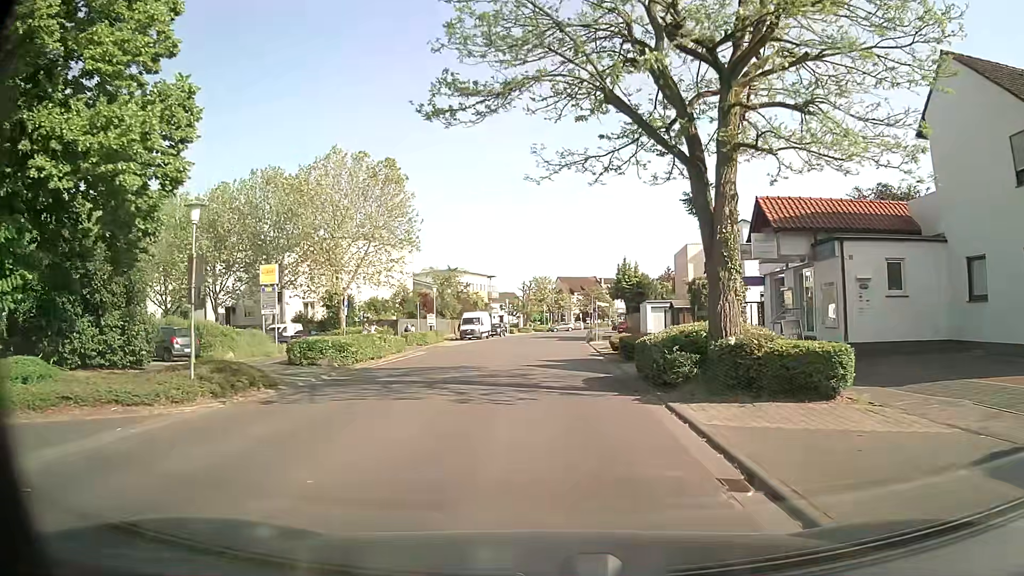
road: tertiary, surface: asphalt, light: Day
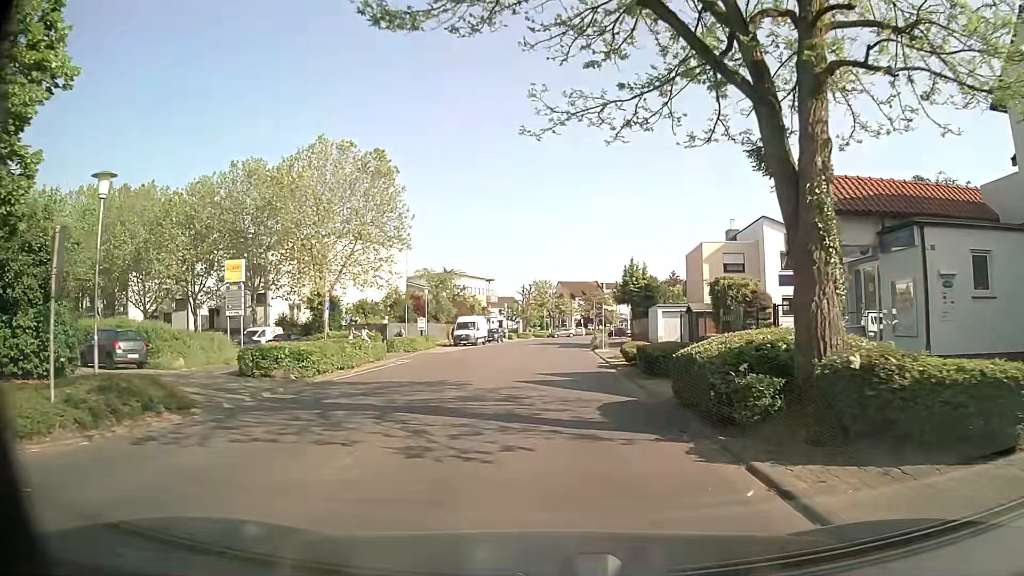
(0.0, +4.4) m; 0°
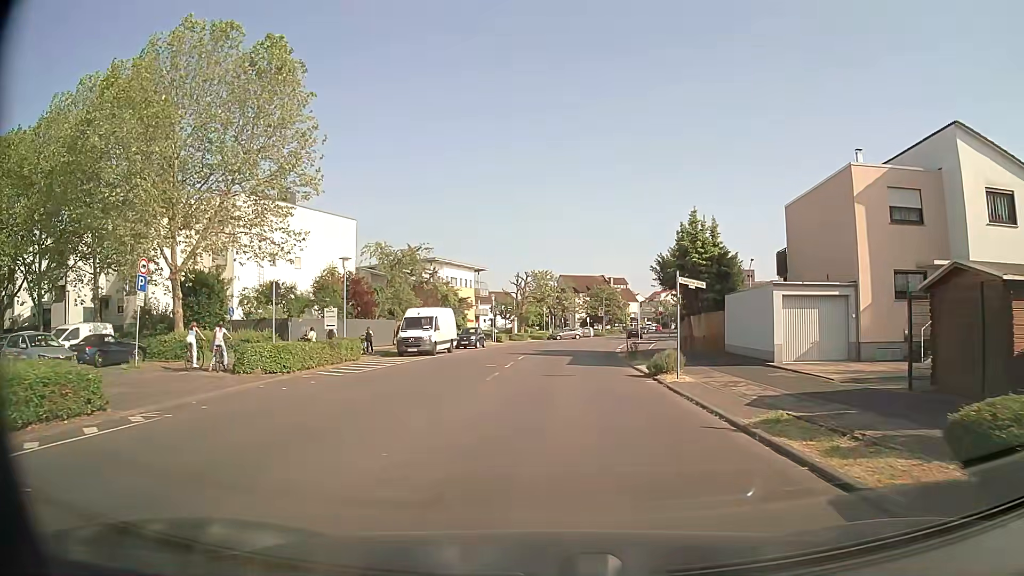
(0.0, +22.4) m; 0°
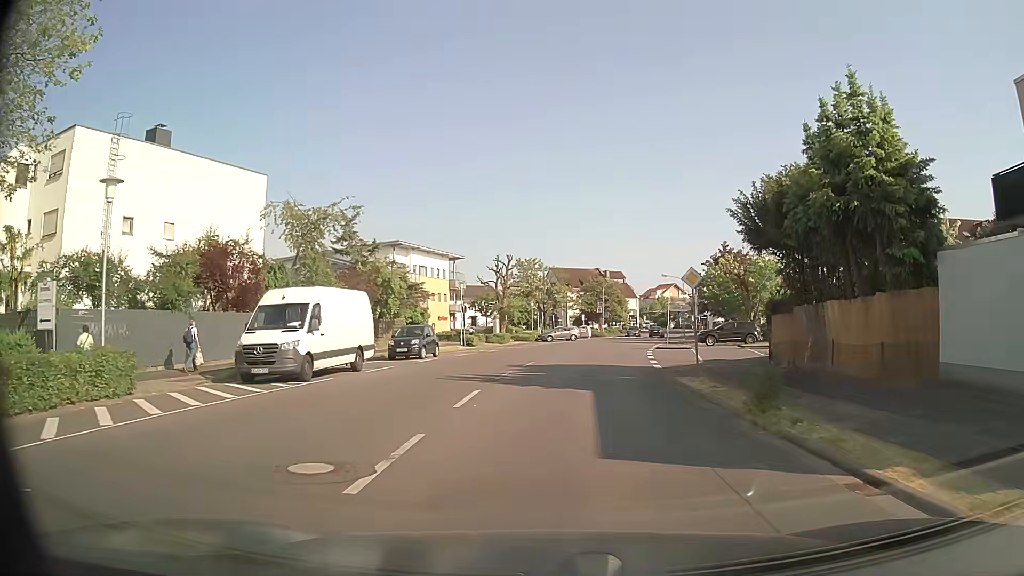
(0.0, +18.2) m; 0°
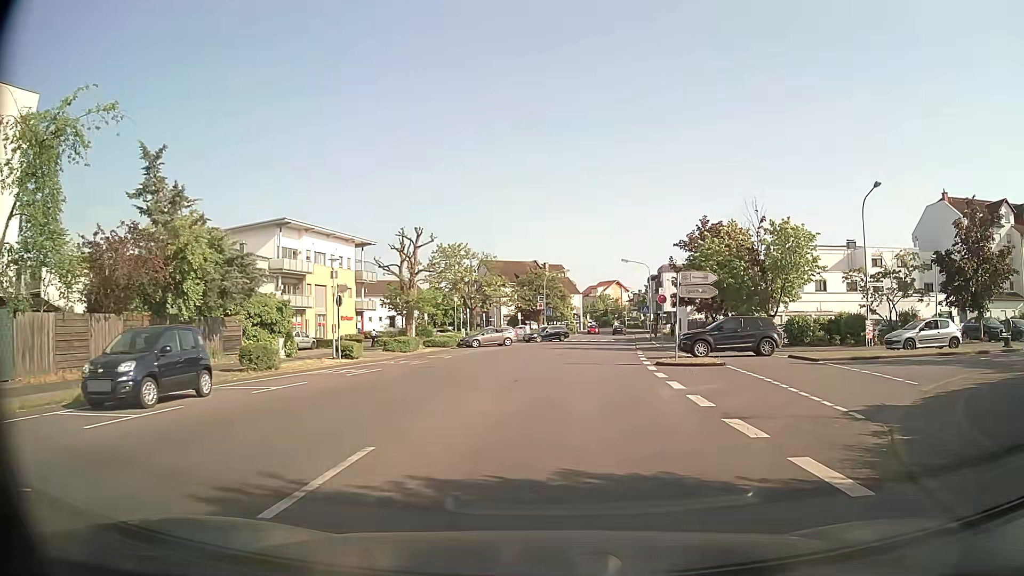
(+0.9, +18.4) m; +6°
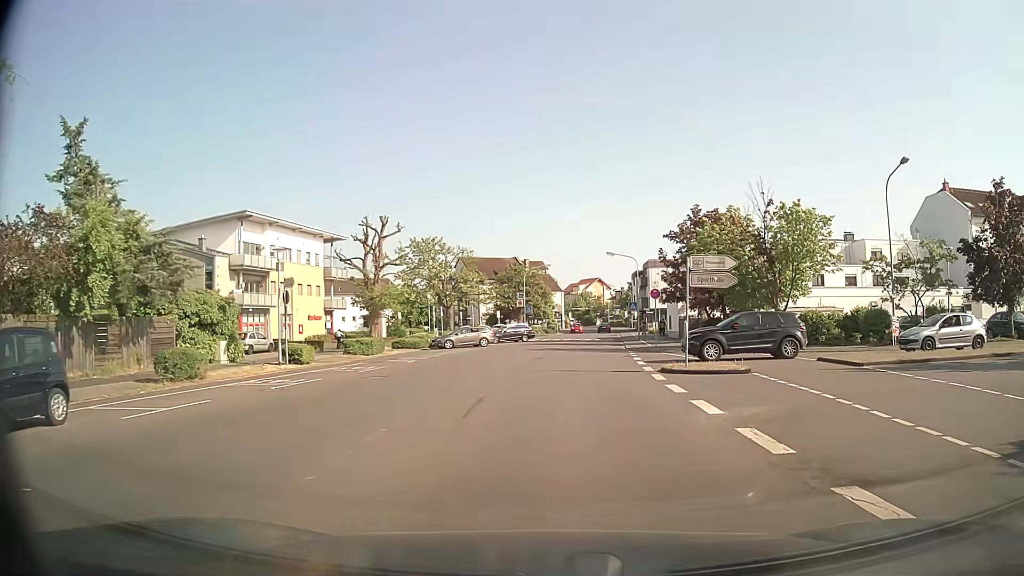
(0.0, +4.6) m; +1°
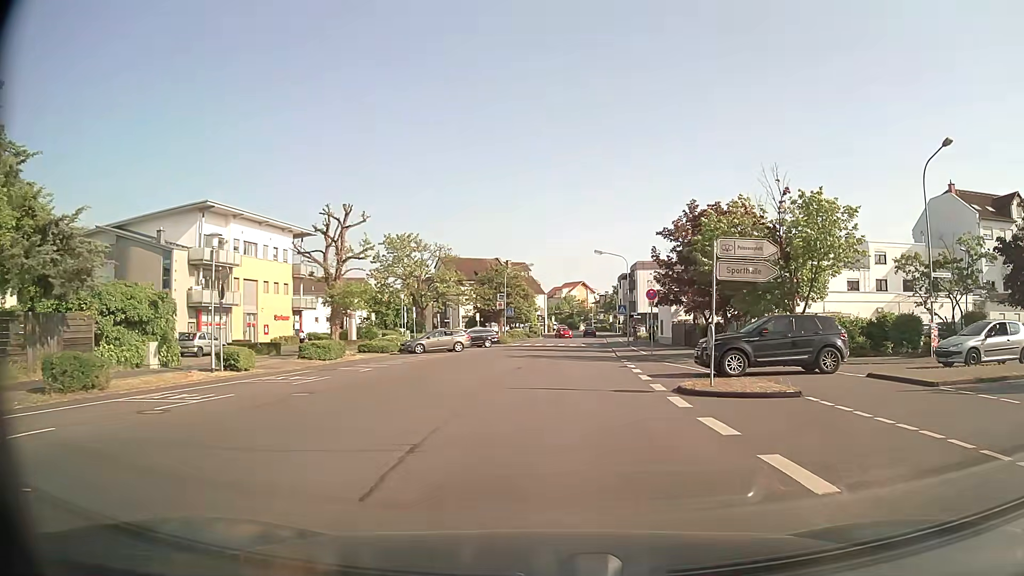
(0.0, +4.7) m; +1°
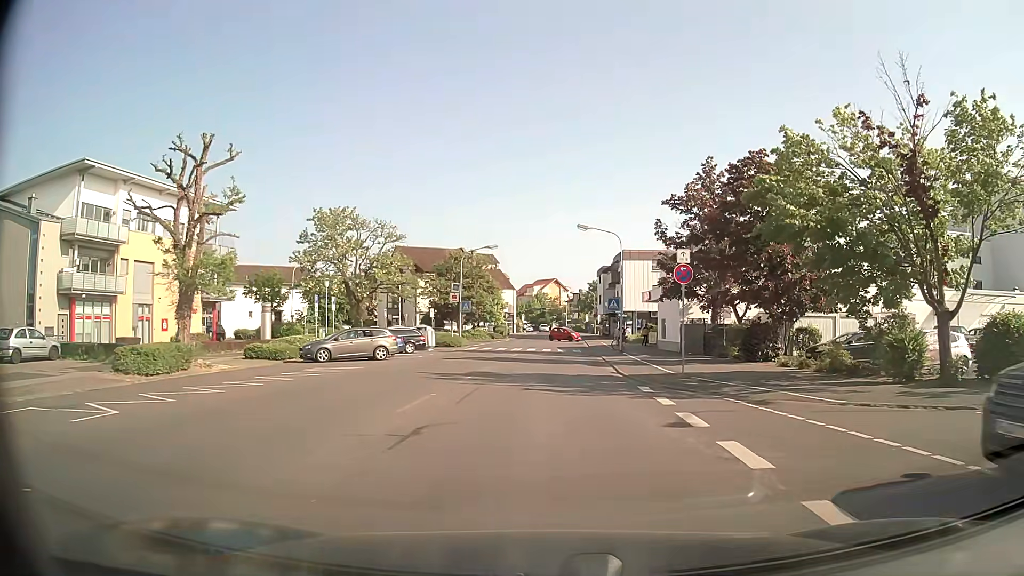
(+0.4, +14.0) m; +3°
